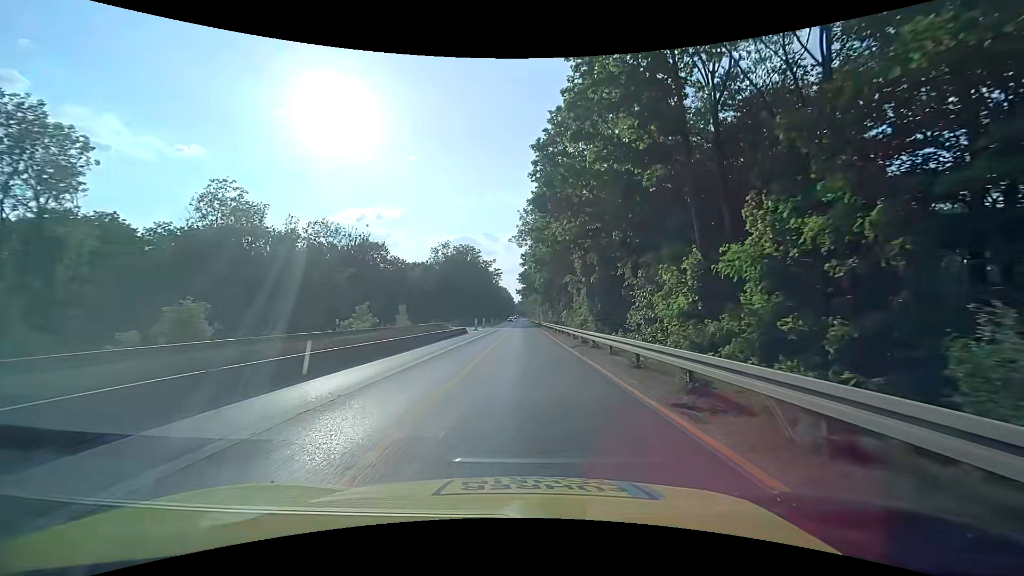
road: trunk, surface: asphalt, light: Day
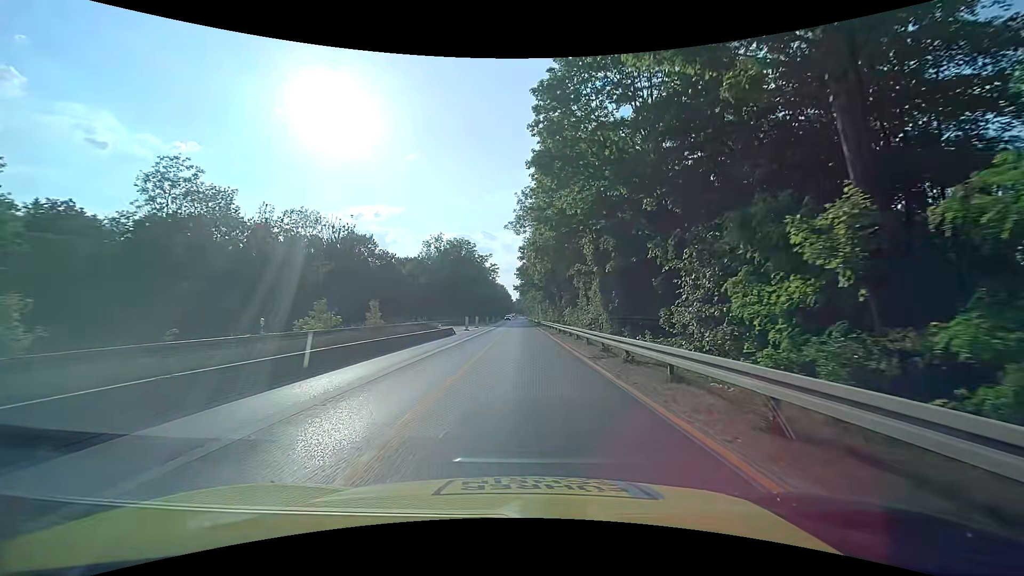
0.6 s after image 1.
(0.0, +7.1) m; 0°
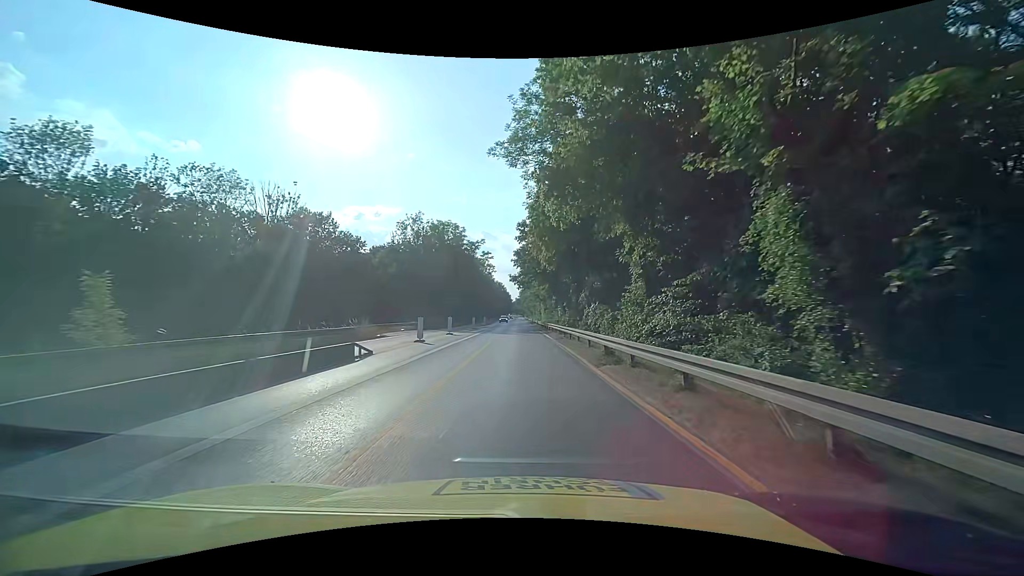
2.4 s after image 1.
(0.0, +21.5) m; 0°
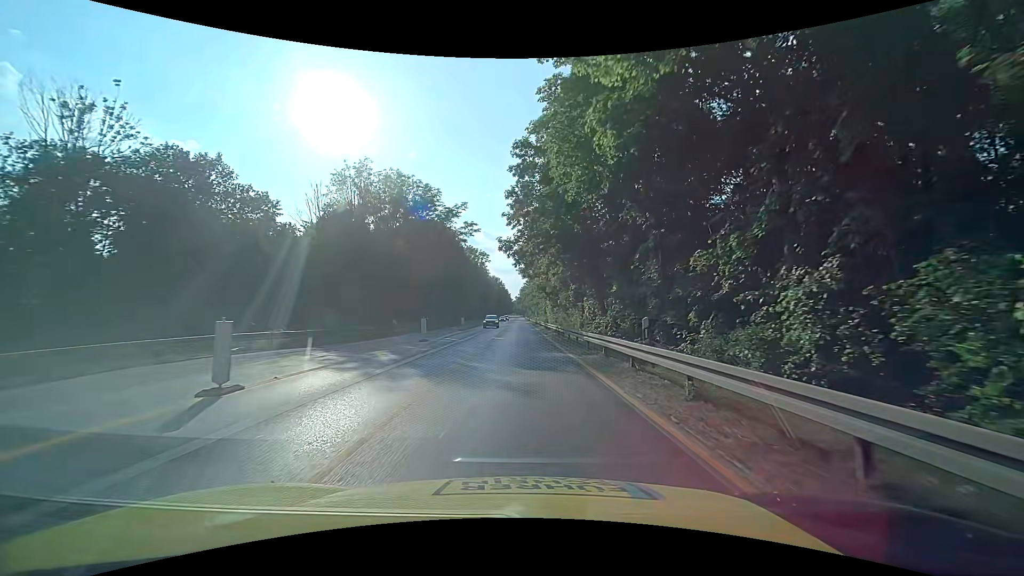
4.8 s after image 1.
(+0.2, +28.7) m; +1°
(0, +10) (0, +20) (0, +30) (0, +40) (0, +50) (0, +60) (0, +70) (0, +80) (-1, +90) (-1, +100) m
